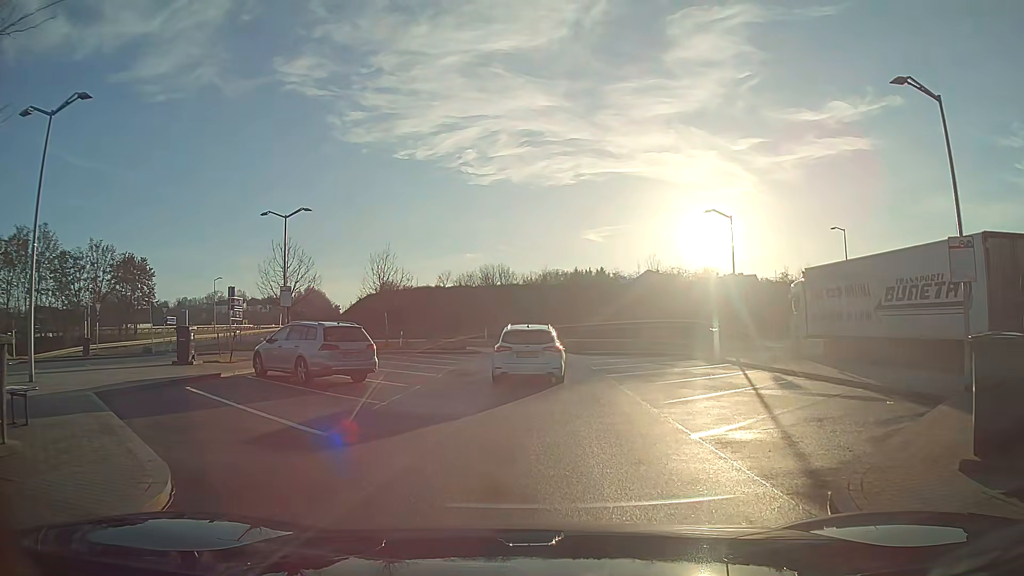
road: service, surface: asphalt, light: Day
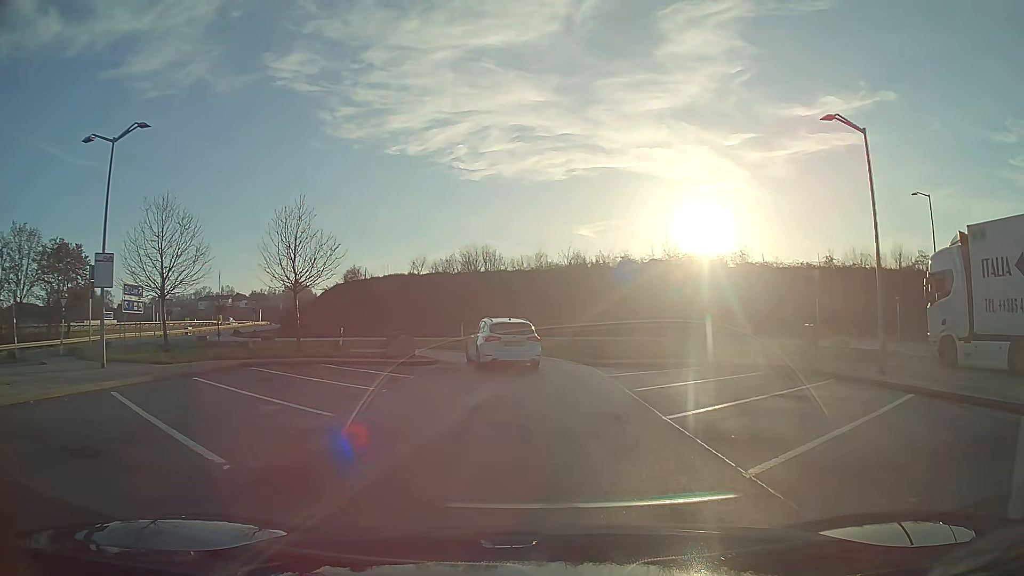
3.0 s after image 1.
(0.0, +13.4) m; 0°
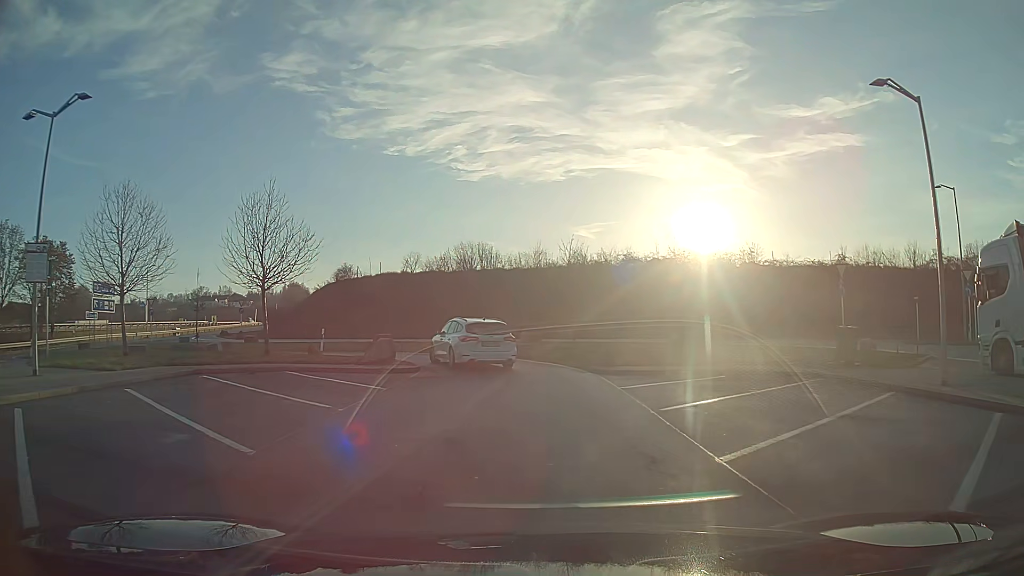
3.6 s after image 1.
(0.0, +3.0) m; 0°
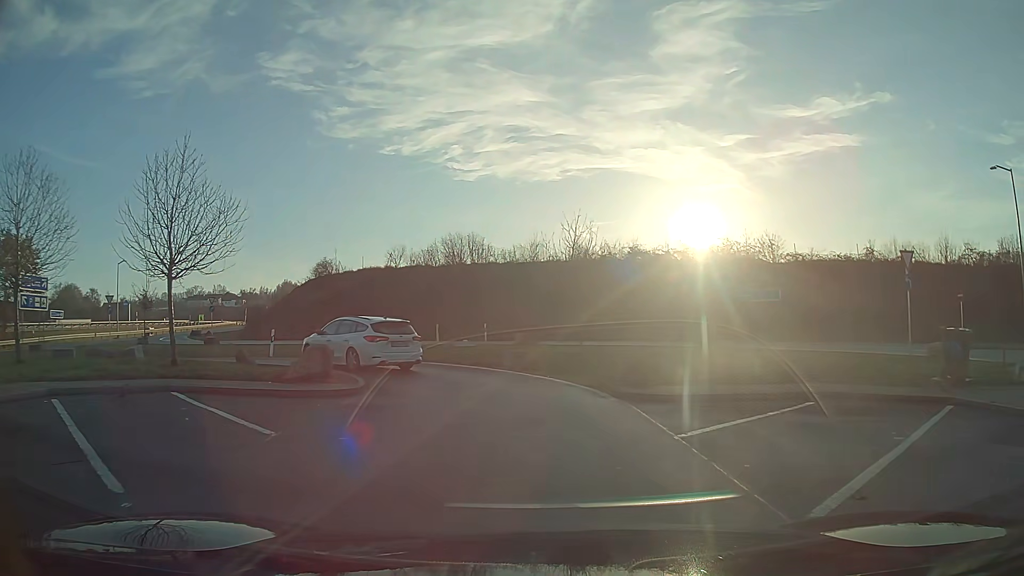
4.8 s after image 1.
(0.0, +5.8) m; 0°
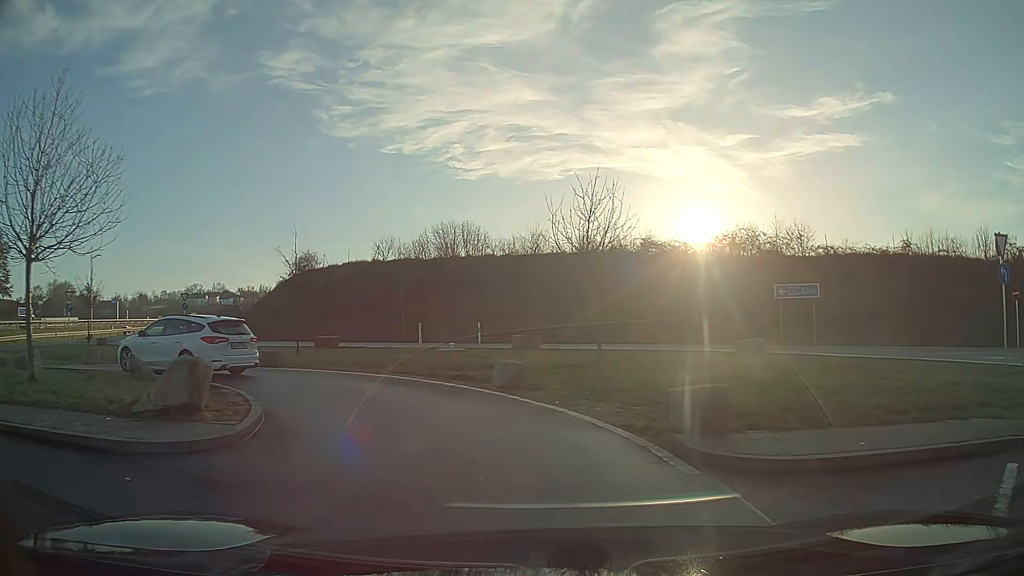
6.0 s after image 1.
(0.0, +5.5) m; -1°
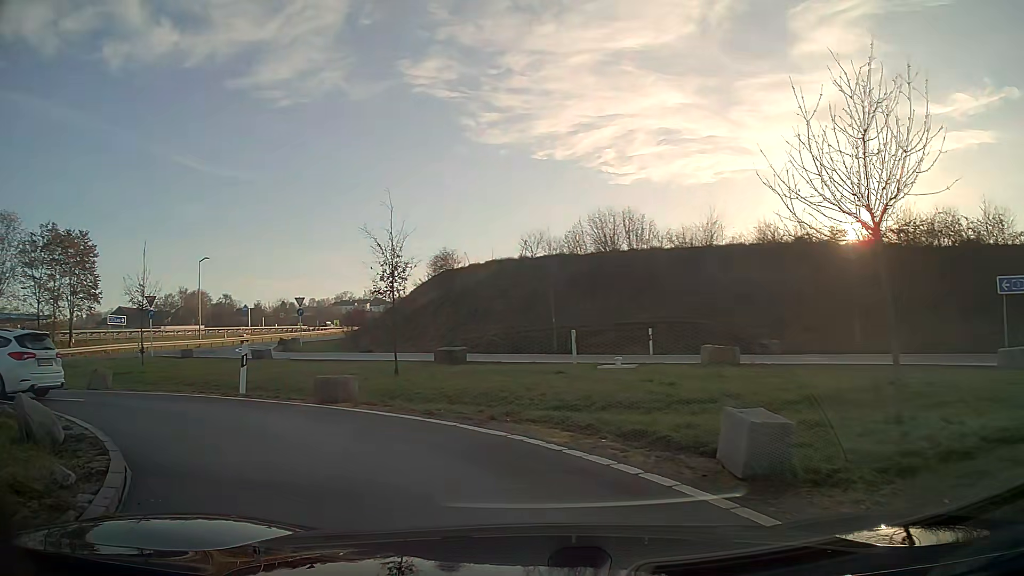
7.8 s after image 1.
(-0.7, +7.5) m; -15°
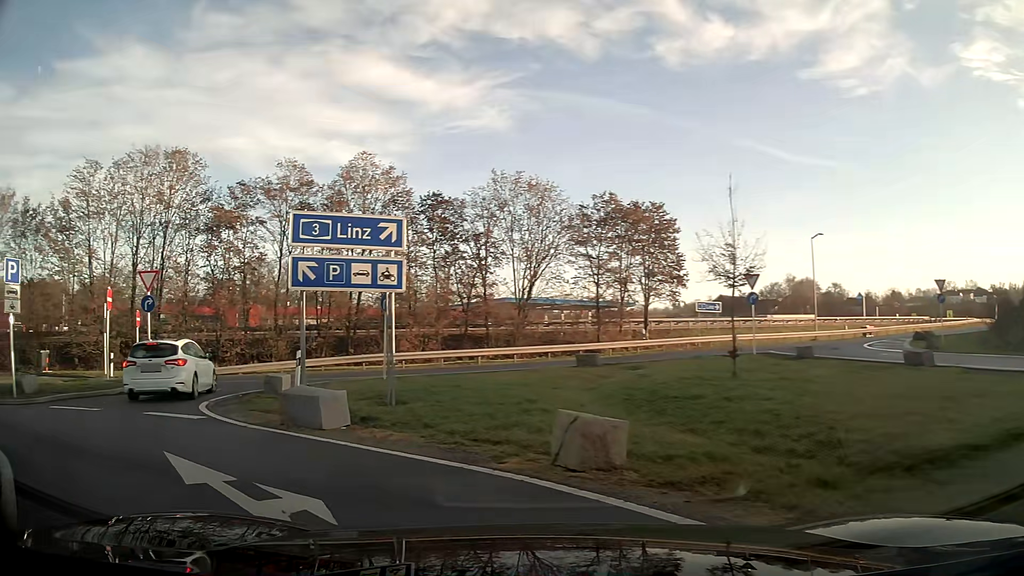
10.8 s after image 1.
(-4.5, +9.9) m; -54°
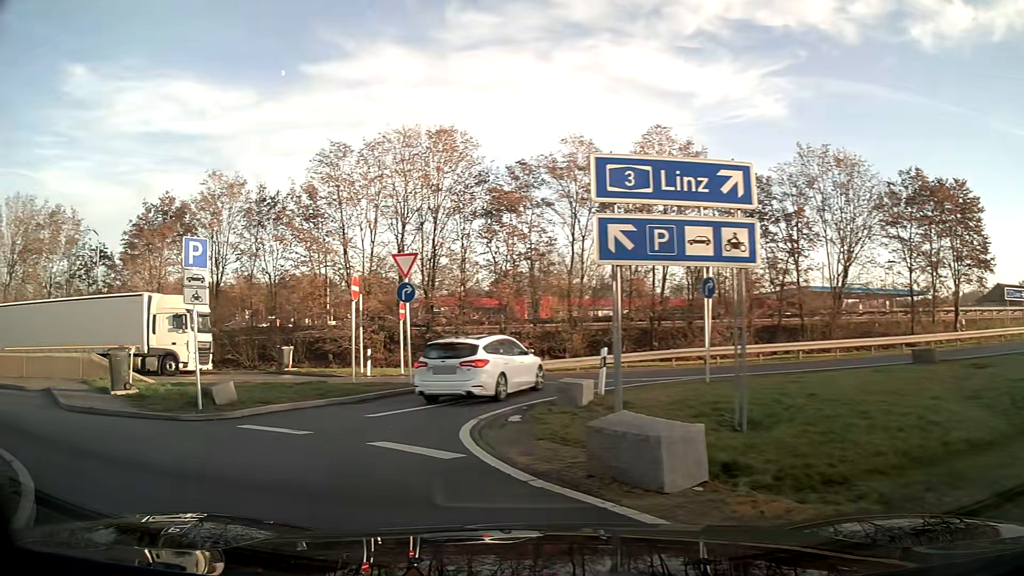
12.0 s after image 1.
(-0.9, +4.0) m; -24°
(-2, +10) (+1, +19) (+10, +24) (+20, +24) (+30, +25) (+40, +25) (+50, +25) (+60, +26) (+70, +27) (+80, +27) m
